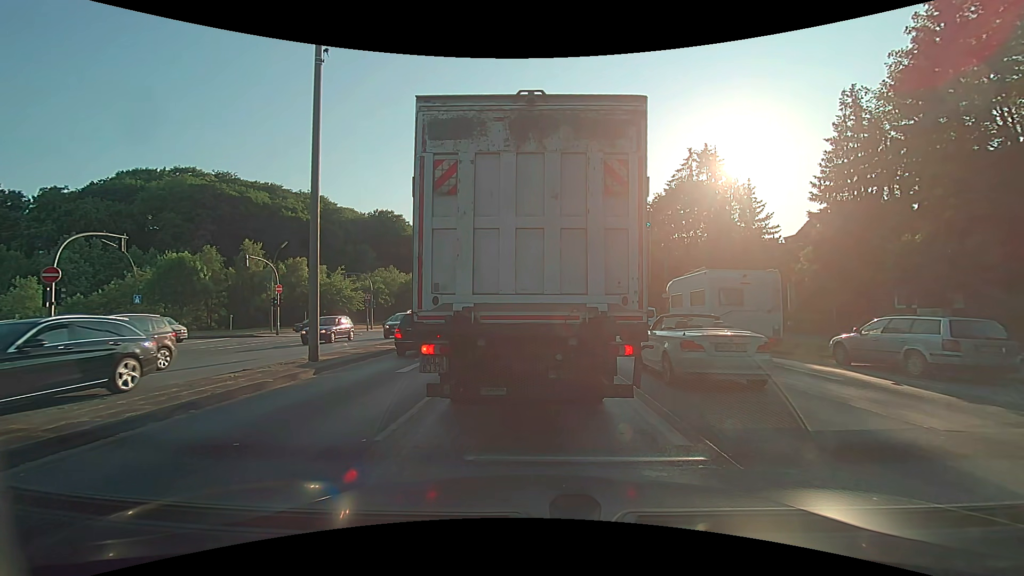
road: primary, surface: asphalt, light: Day
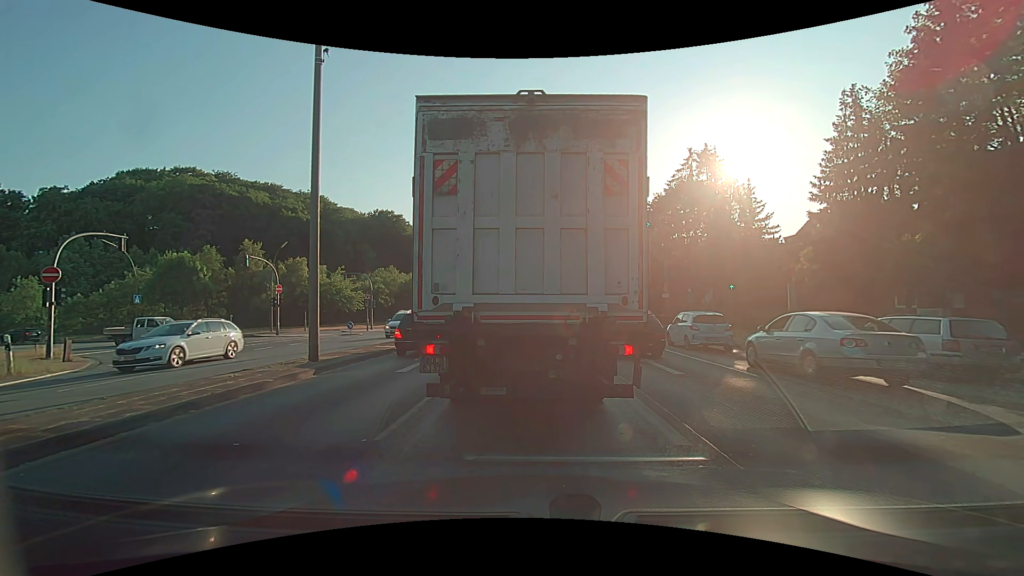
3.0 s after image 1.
(0.0, 0.0) m; 0°
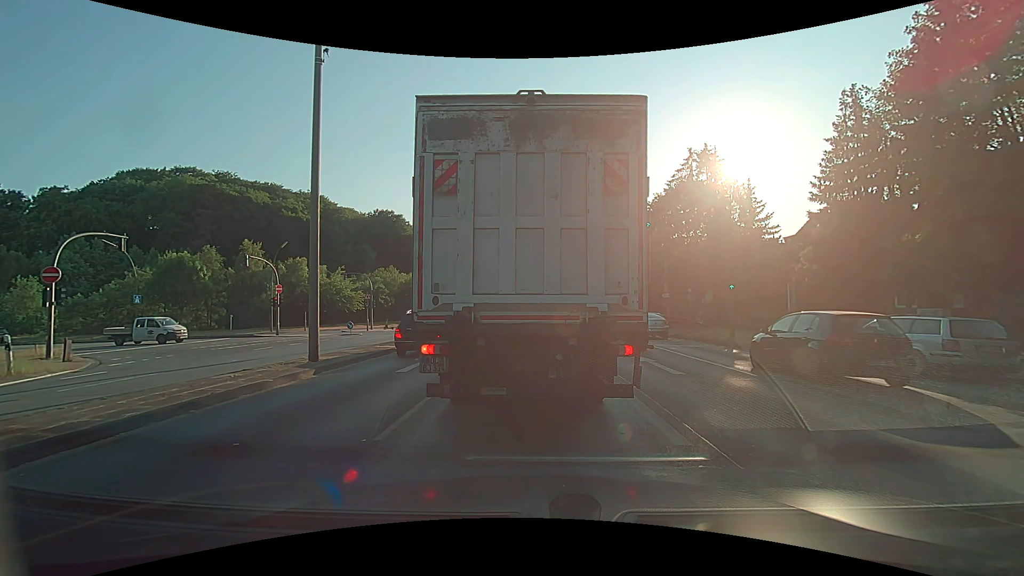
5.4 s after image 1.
(0.0, 0.0) m; 0°
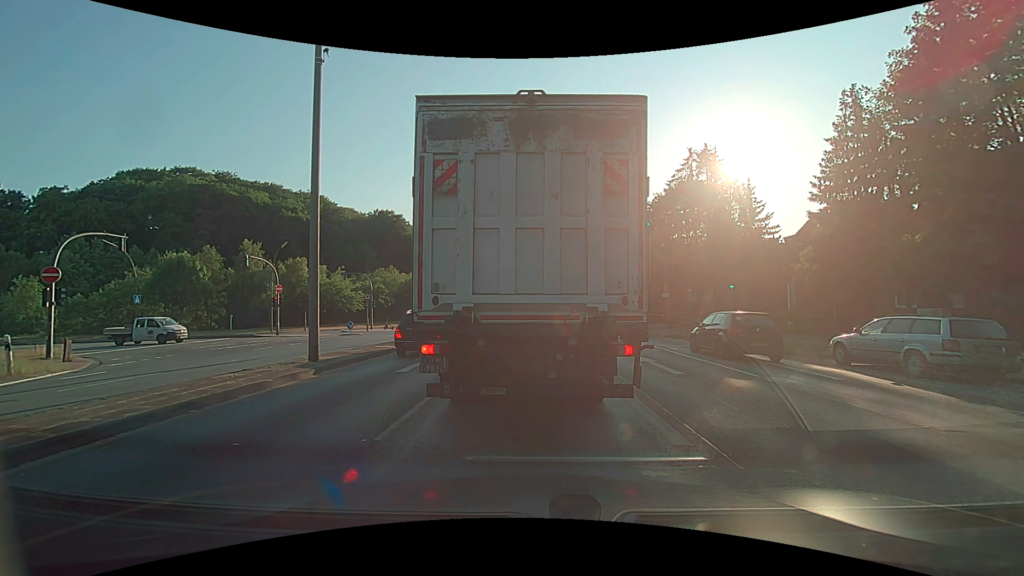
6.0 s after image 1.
(0.0, 0.0) m; 0°
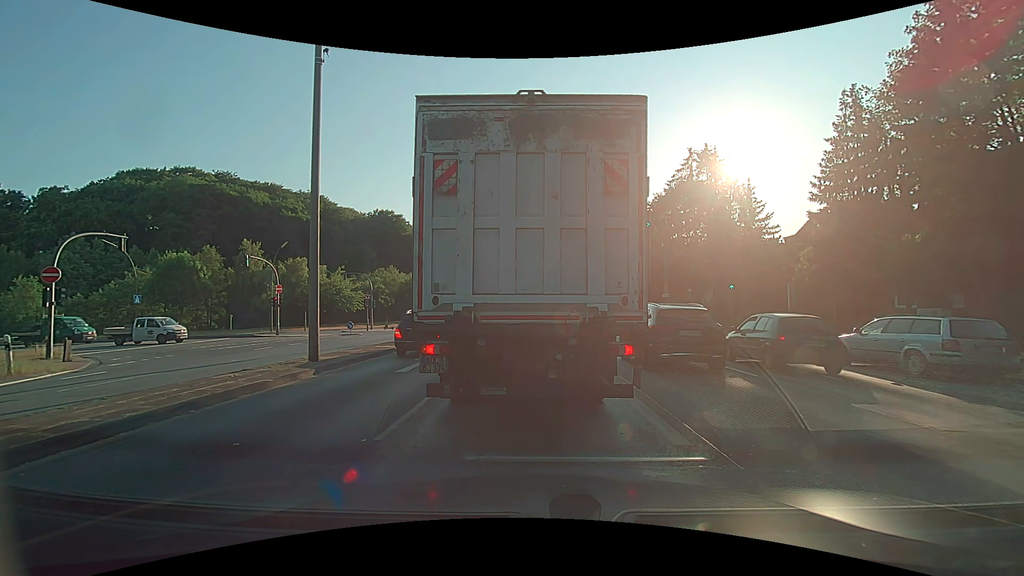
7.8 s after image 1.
(0.0, 0.0) m; 0°
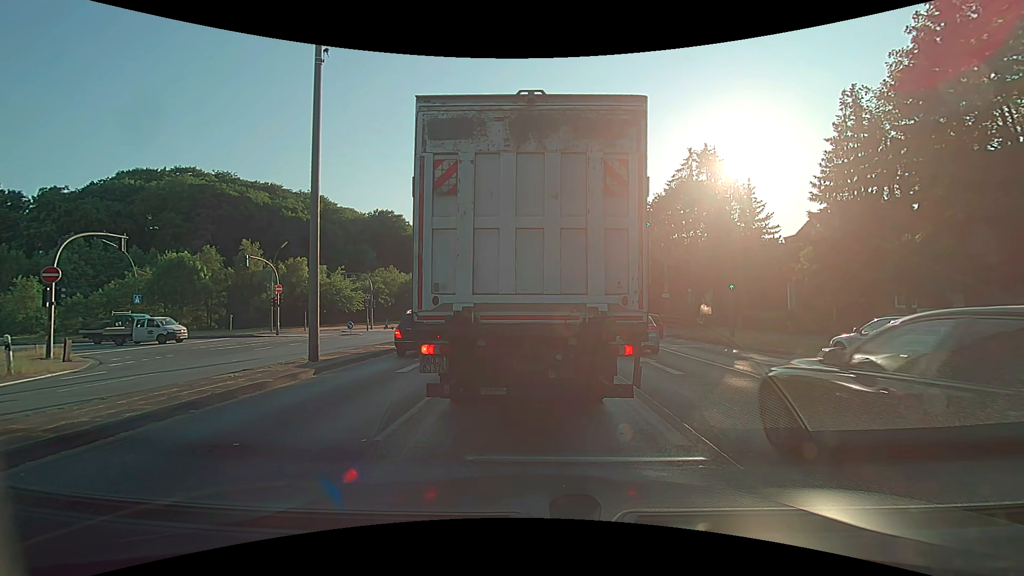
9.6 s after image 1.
(0.0, 0.0) m; 0°
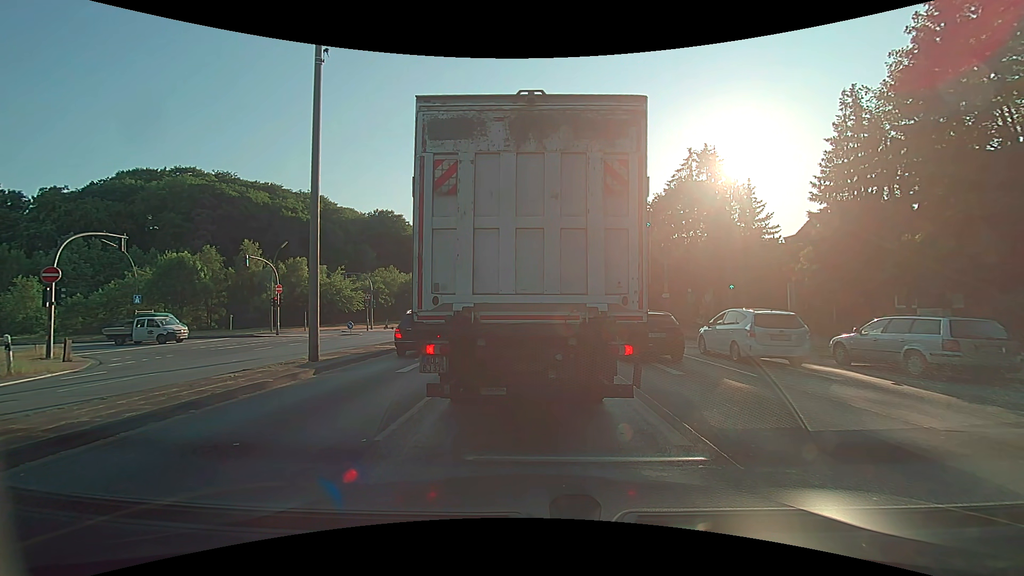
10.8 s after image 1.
(0.0, 0.0) m; 0°
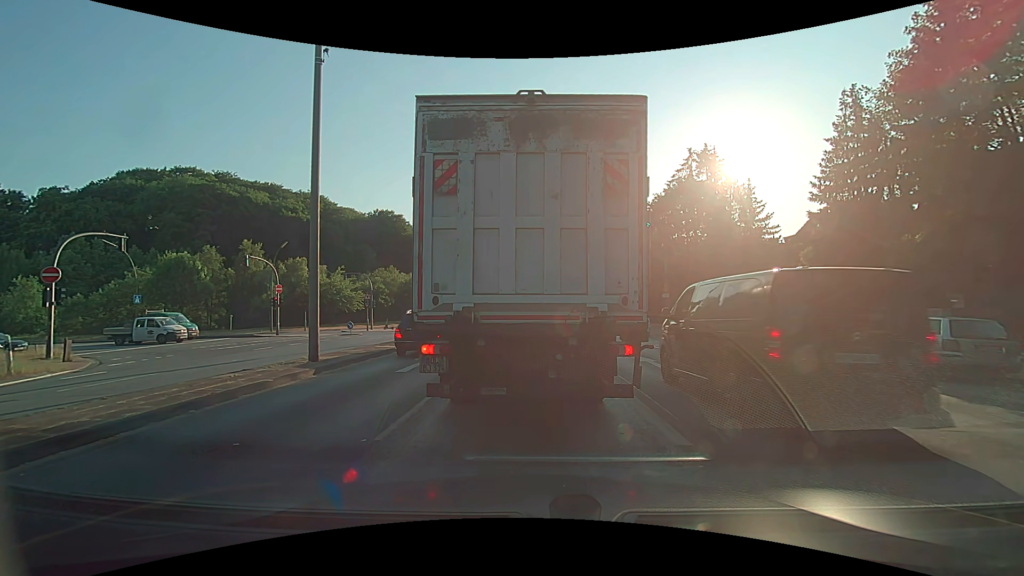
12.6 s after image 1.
(0.0, 0.0) m; 0°
(0, +10) (+1, +20) (+2, +30) (0, +40) (-7, +47) (-16, +51) (-26, +53) (-36, +53) (-46, +53) (-56, +53) m
